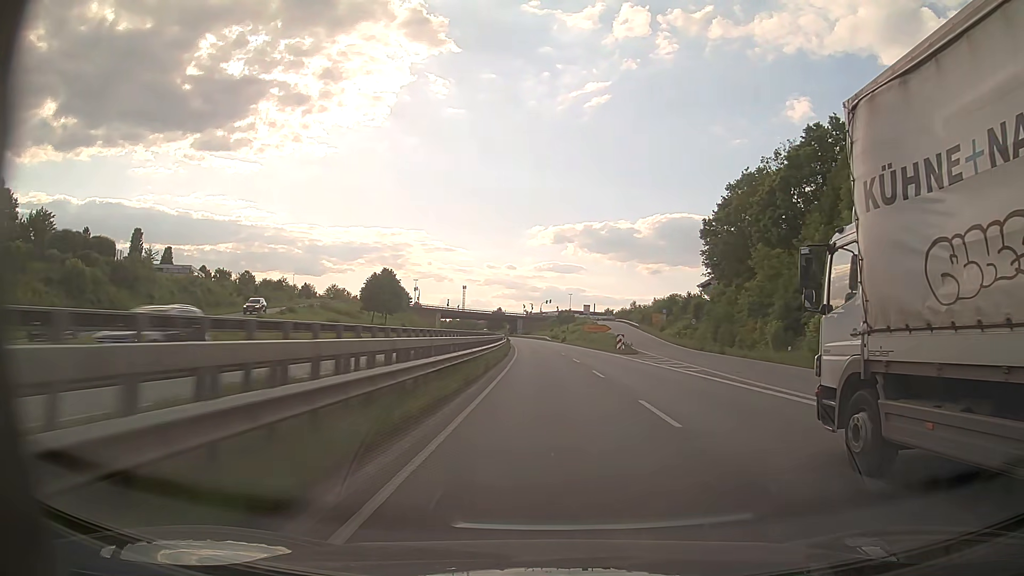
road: trunk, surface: asphalt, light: Day
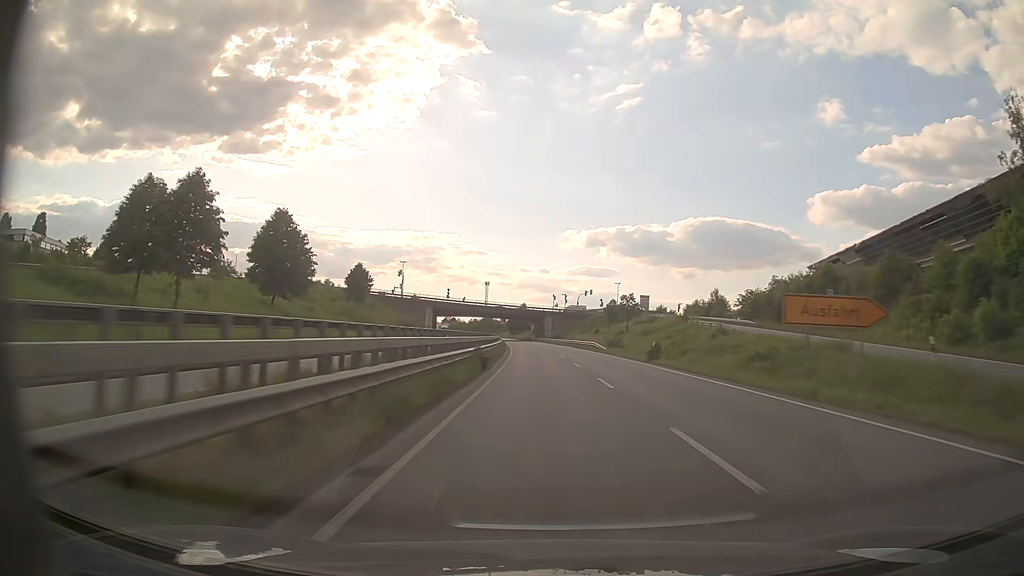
(-1.5, +64.8) m; -3°
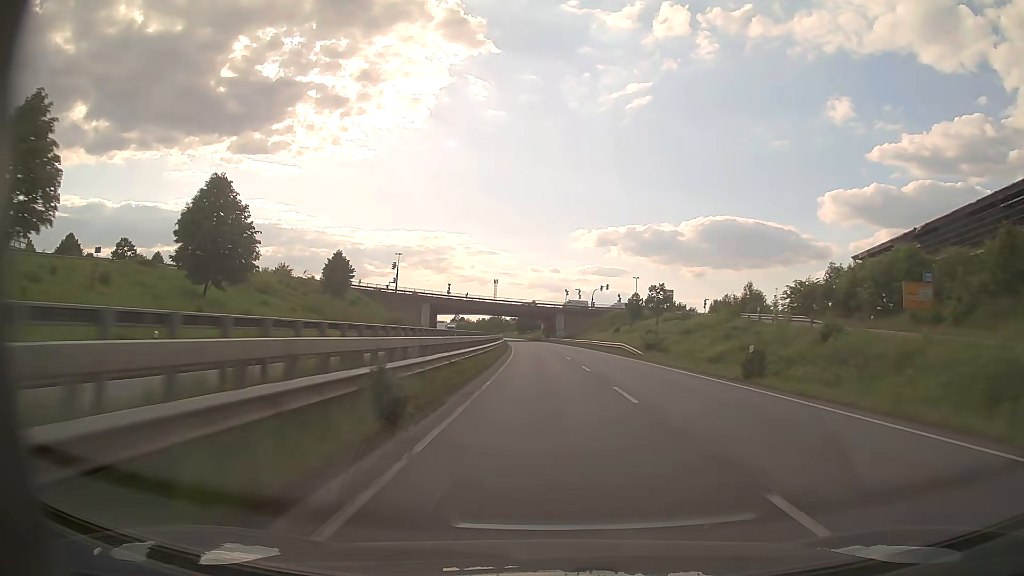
(-0.2, +16.2) m; -1°
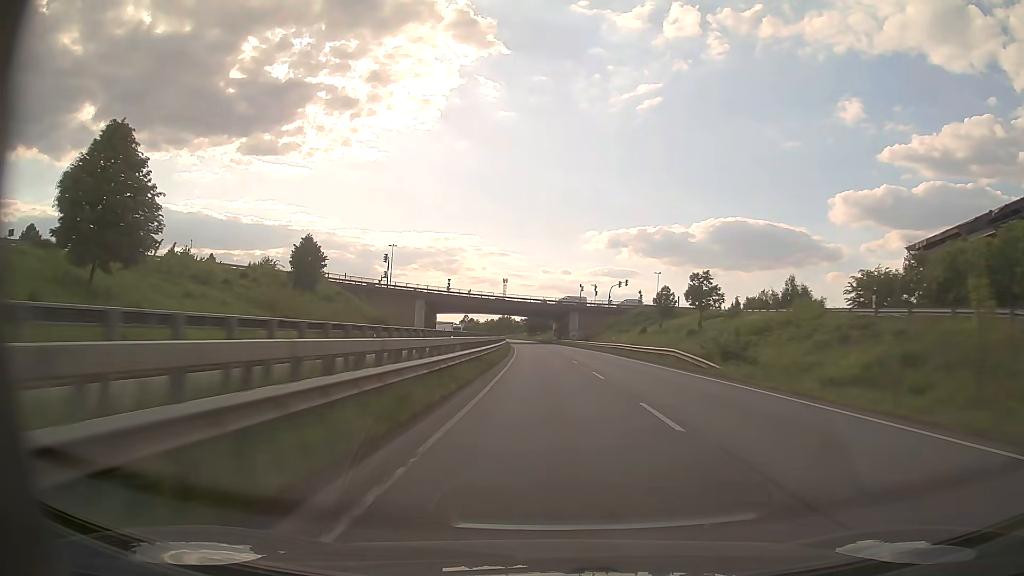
(-0.1, +16.1) m; -1°
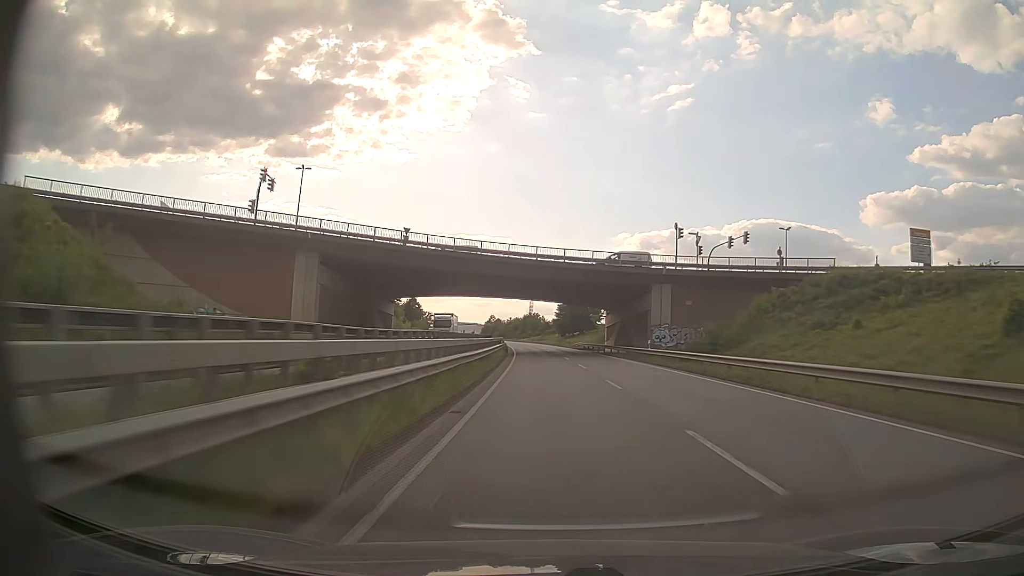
(-1.7, +64.2) m; -3°
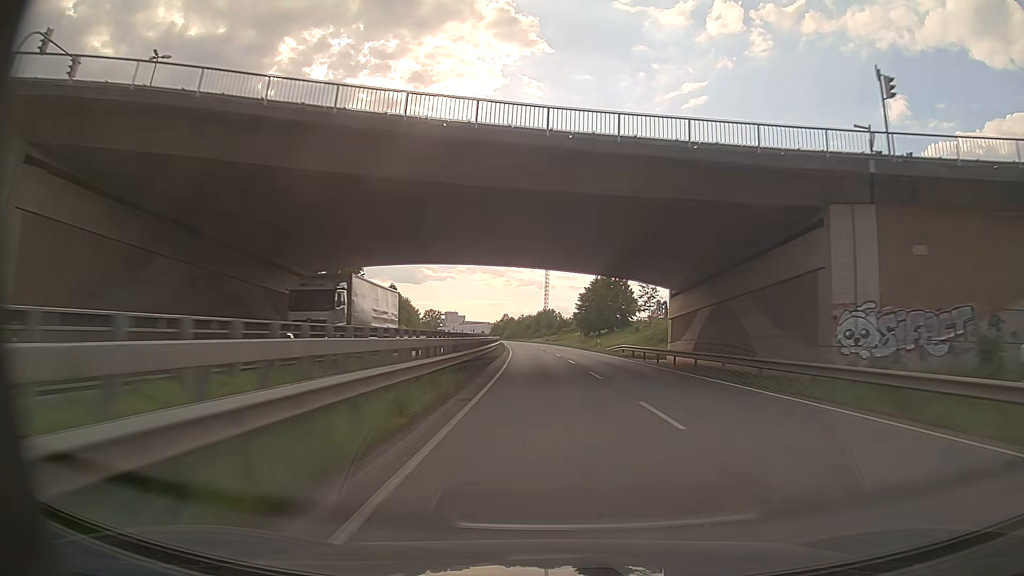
(-0.4, +32.3) m; -1°
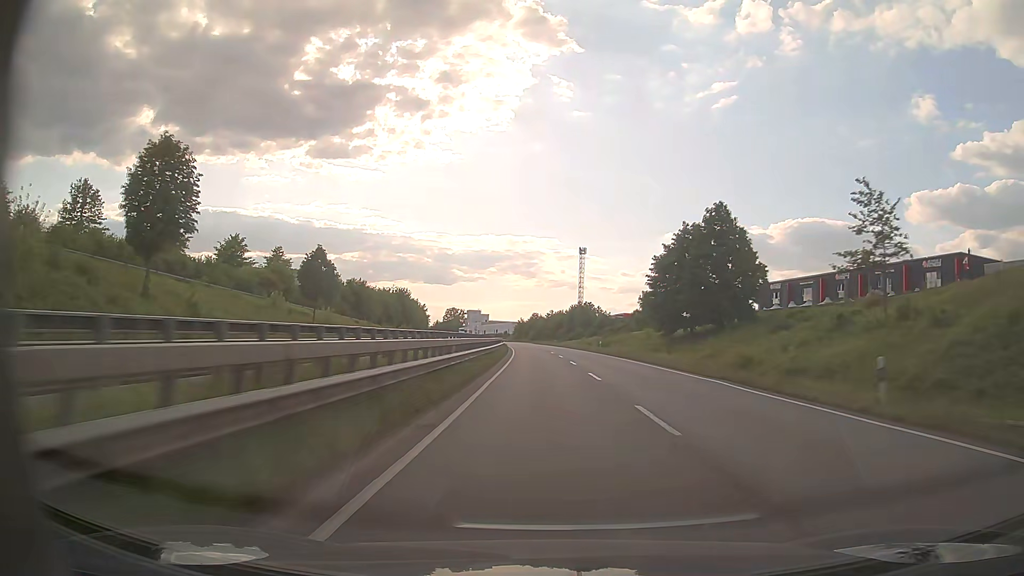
(-1.4, +48.6) m; -3°
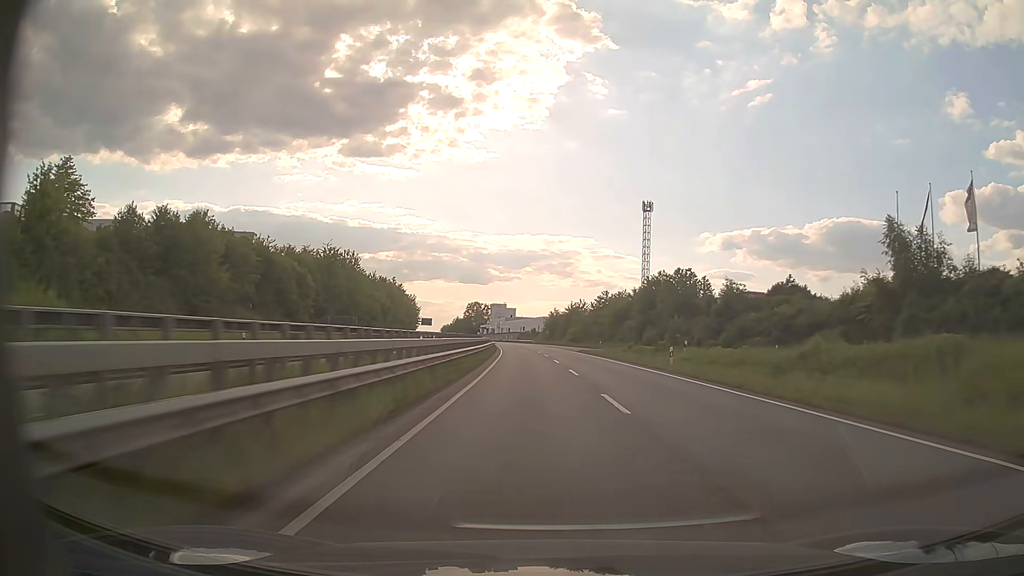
(-2.5, +81.7) m; -3°
(0, +10) (0, +20) (0, +30) (0, +40) (0, +50) (-1, +60) (-1, +70) (-1, +80) (-2, +90) (-3, +100) m
